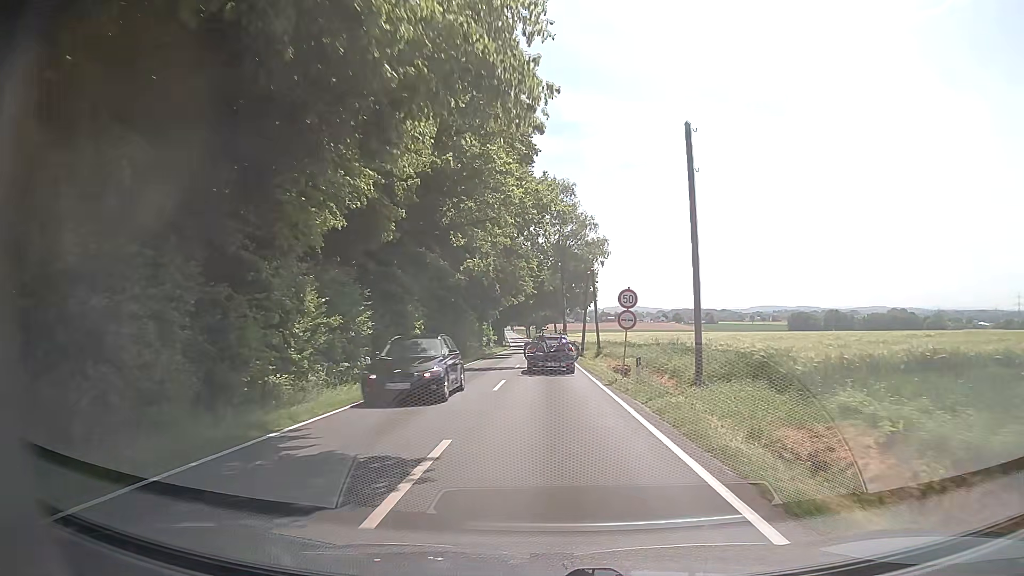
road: tertiary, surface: asphalt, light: Day
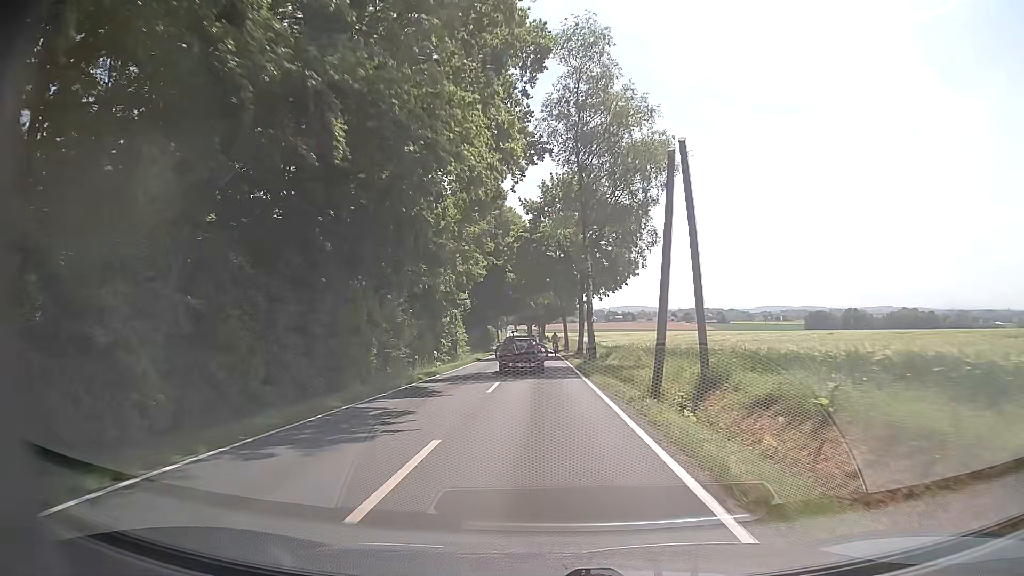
(-0.1, +36.0) m; -1°
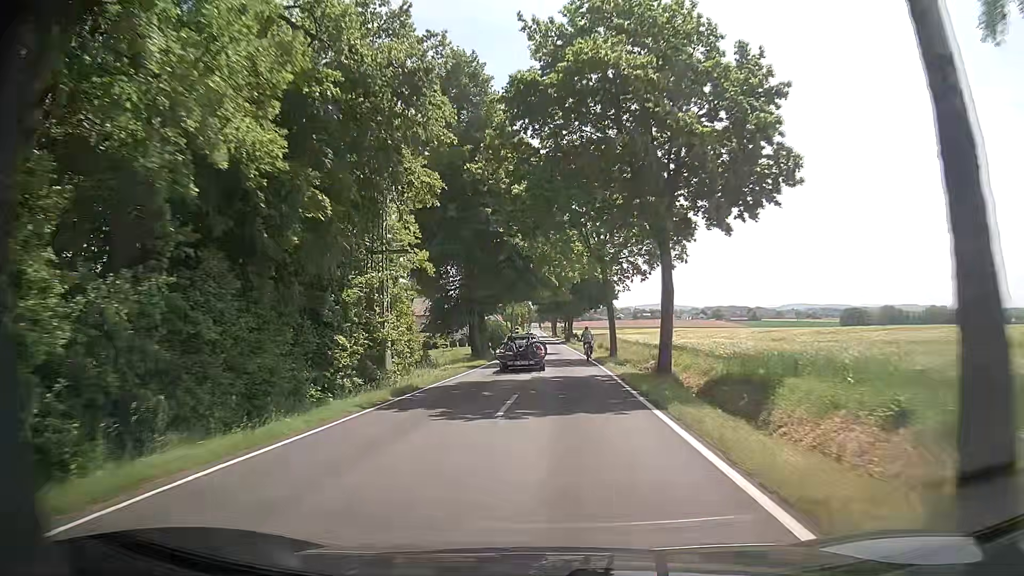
(-0.2, +29.6) m; -2°
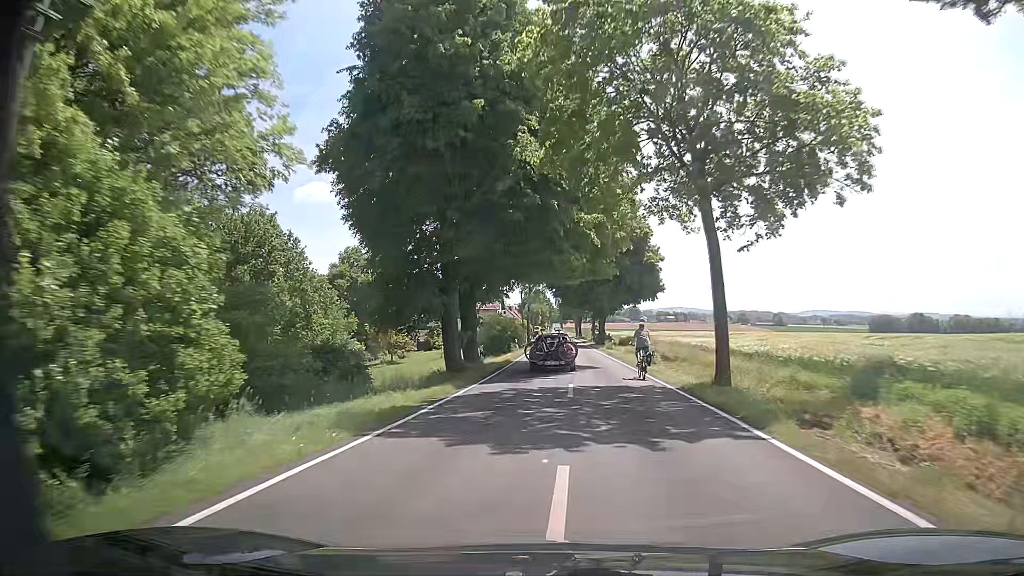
(-0.5, +20.6) m; -2°
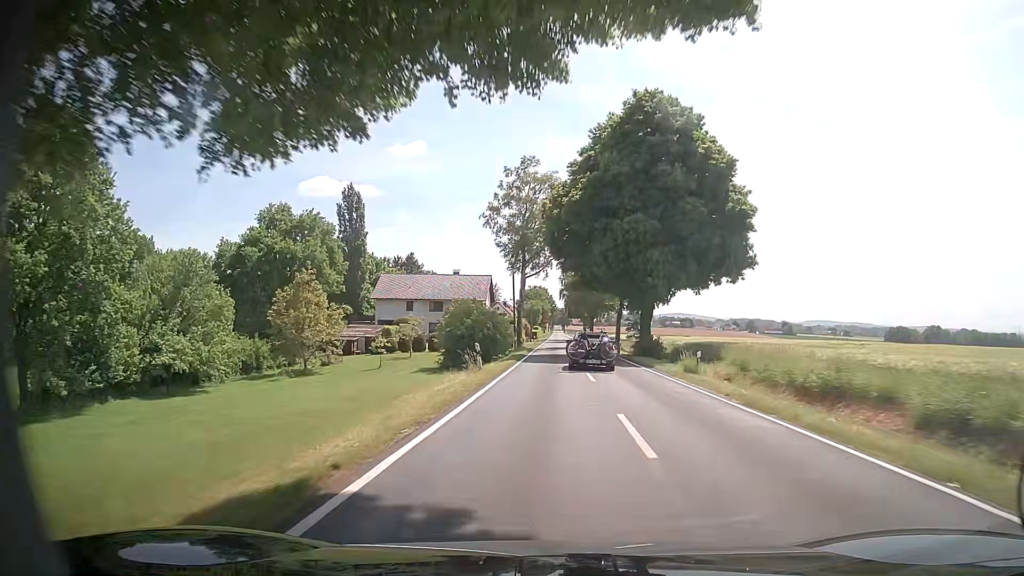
(+0.1, +31.6) m; 0°
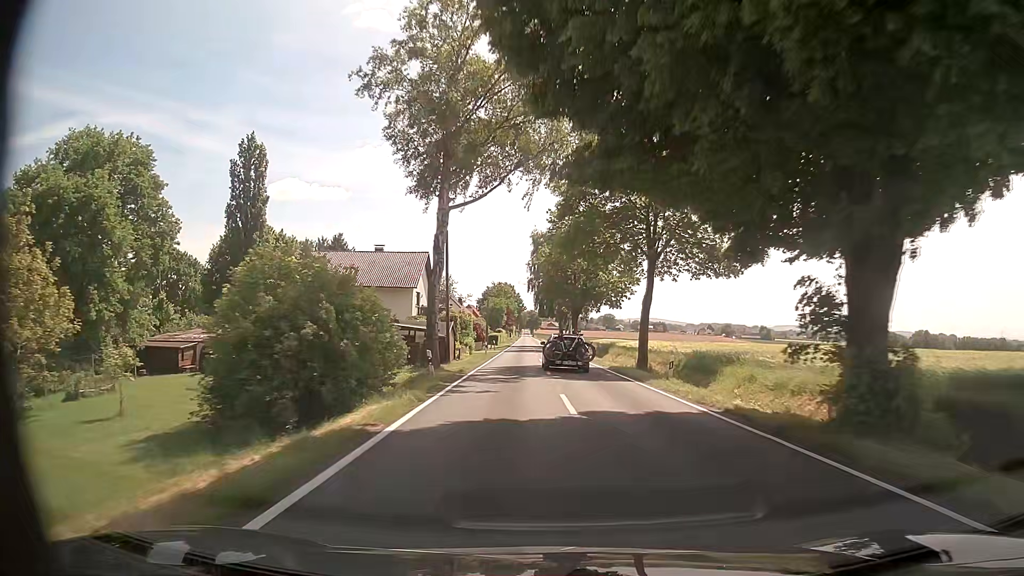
(+0.6, +31.9) m; +3°
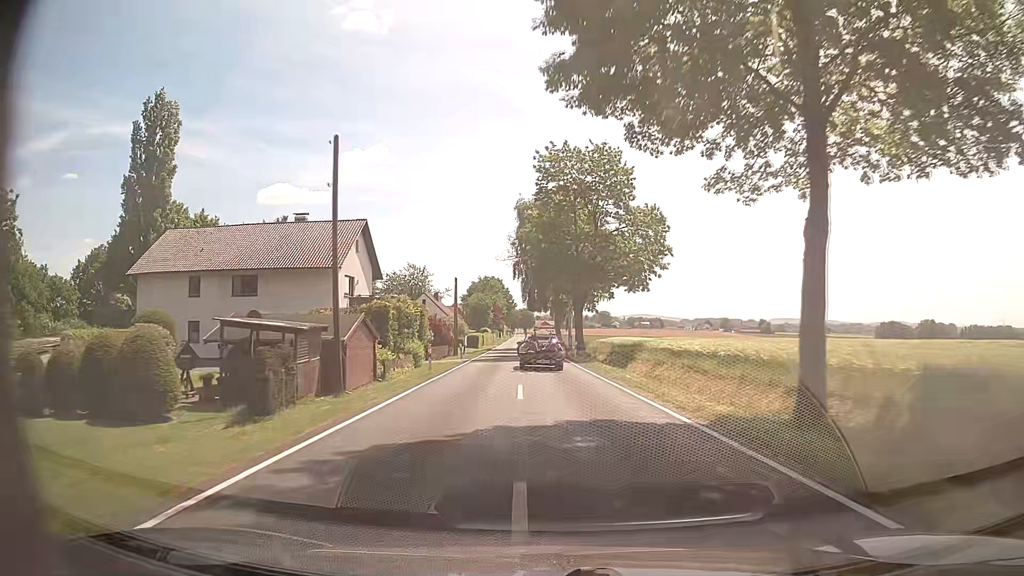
(+0.2, +21.3) m; +1°
(0, +10) (0, +20) (0, +30) (0, +40) (-1, +50) (-1, +60) (-1, +70) (-2, +80) (-2, +90) (-3, +100) m
